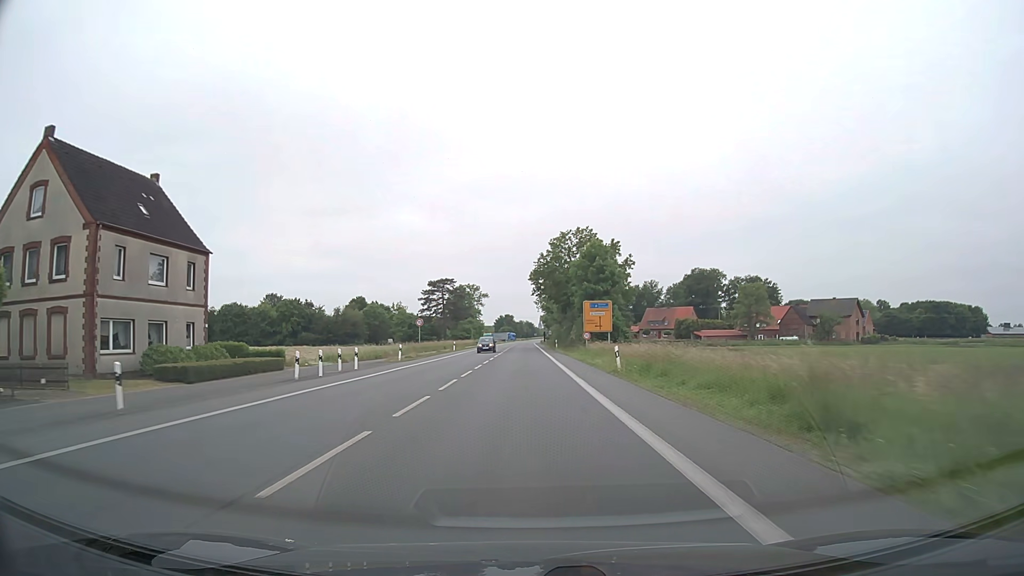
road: primary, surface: asphalt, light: Day
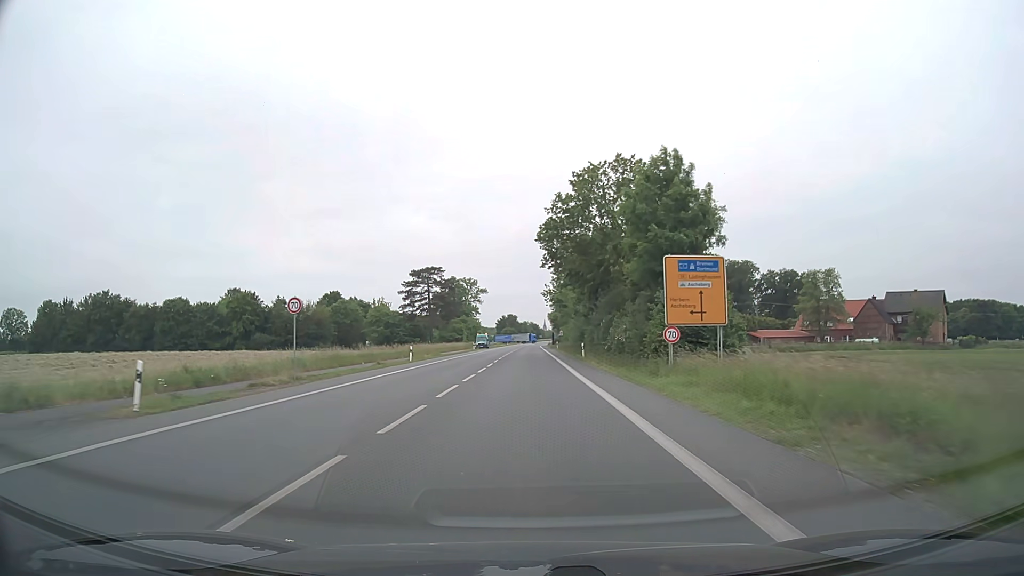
(-0.2, +32.2) m; 0°
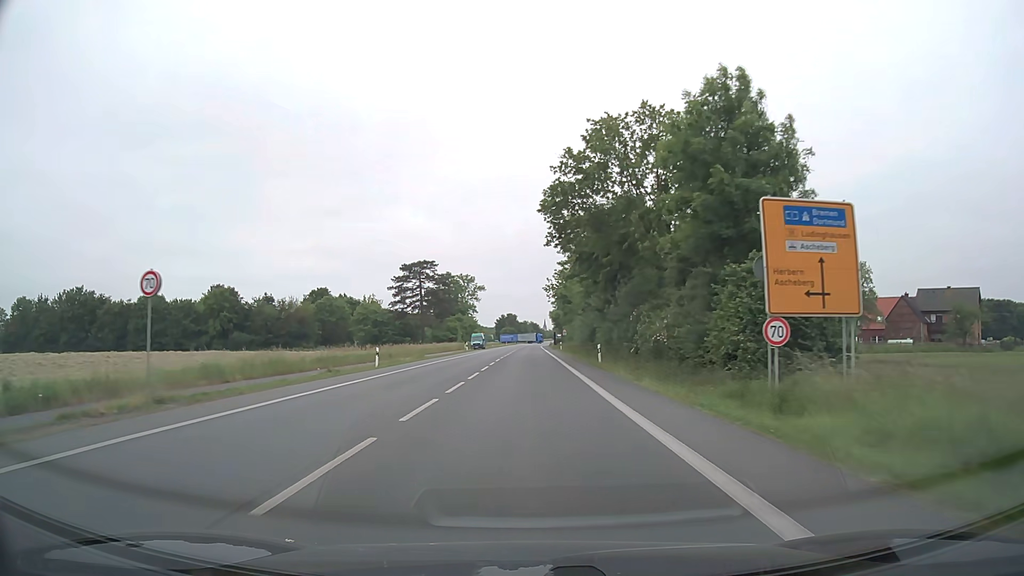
(-0.1, +10.7) m; 0°
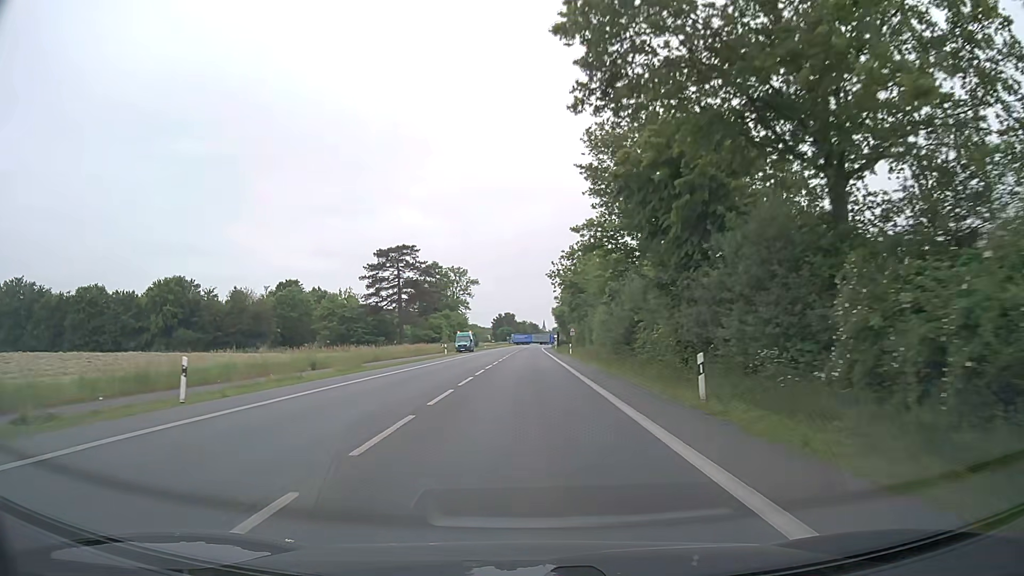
(0.0, +21.5) m; 0°
(0, +10) (0, +20) (0, +30) (0, +40) (0, +50) (0, +60) (0, +70) (0, +80) (0, +90) (+1, +100) m
